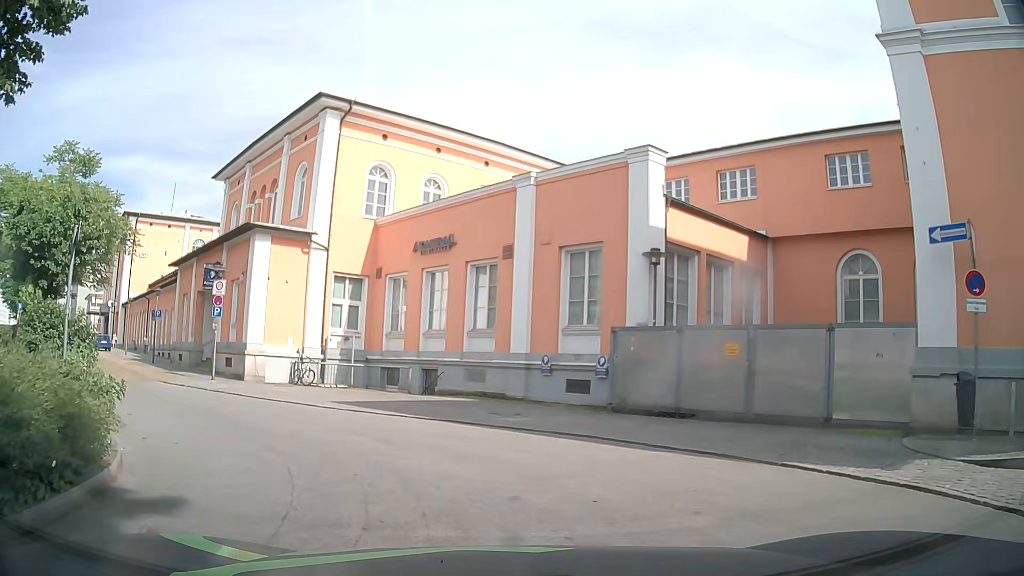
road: residential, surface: sett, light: Day
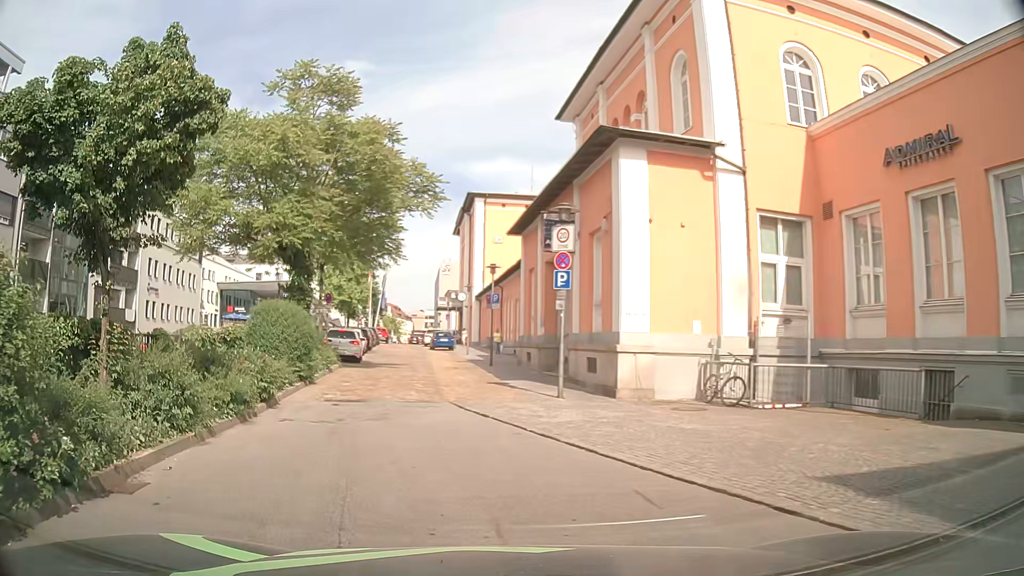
(-2.6, +11.3) m; -33°
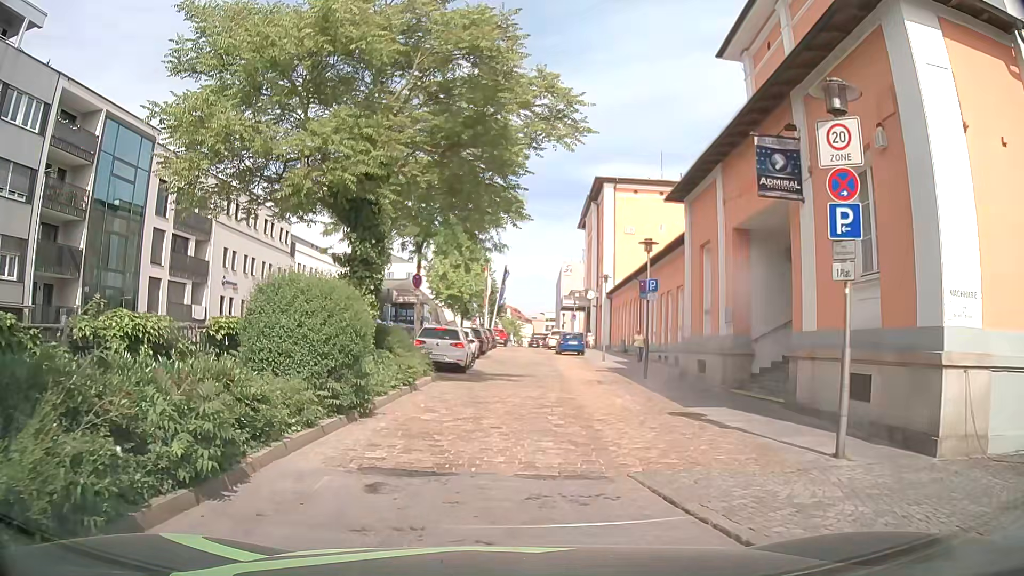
(-0.8, +7.9) m; -9°
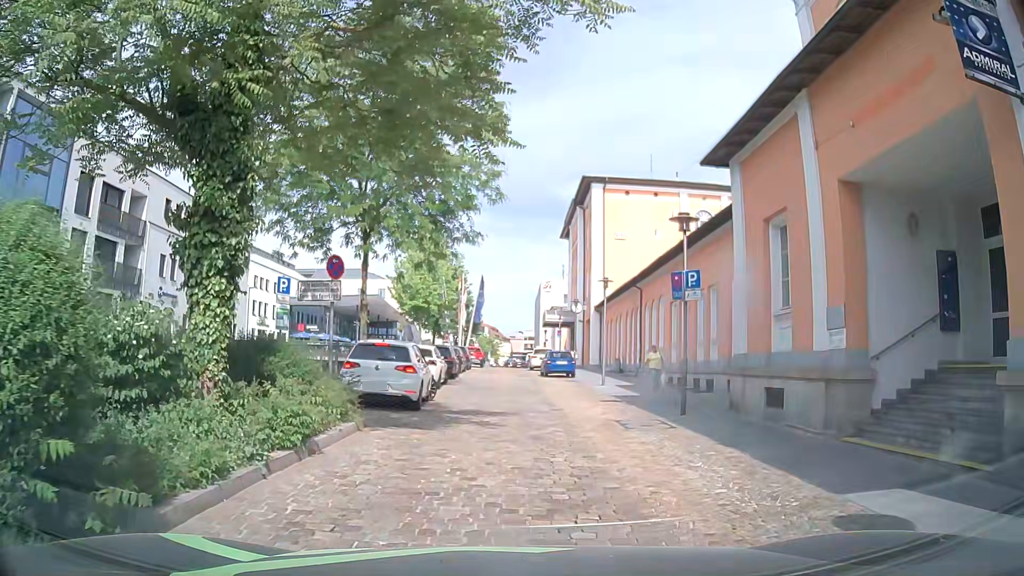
(0.0, +6.8) m; +2°
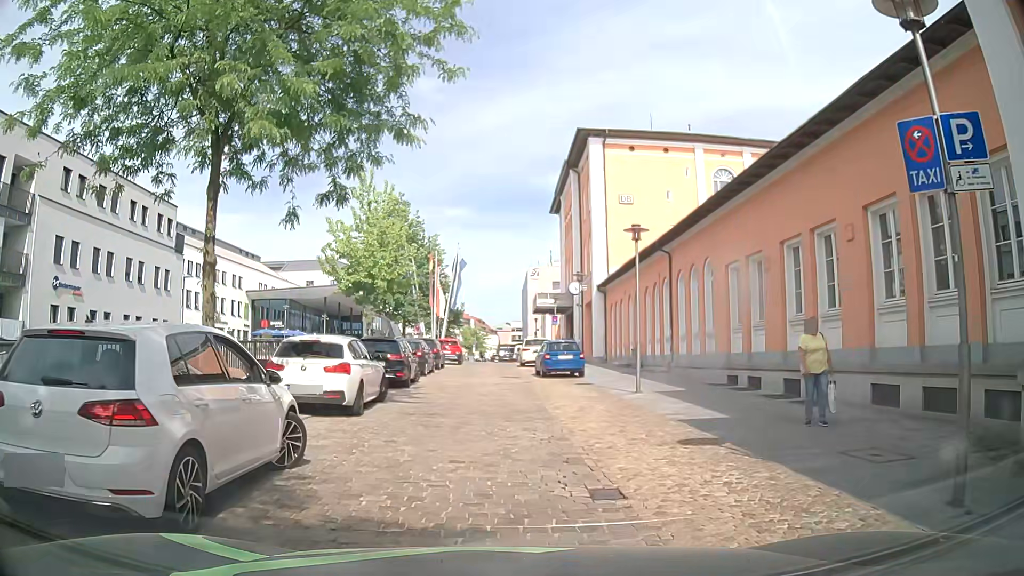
(0.0, +10.2) m; +1°
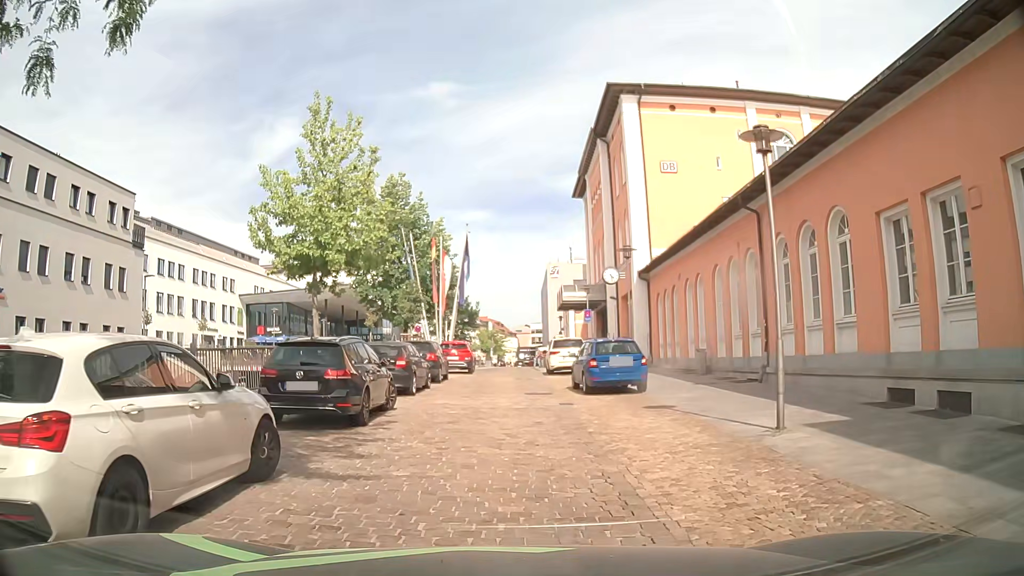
(-0.3, +8.4) m; -2°
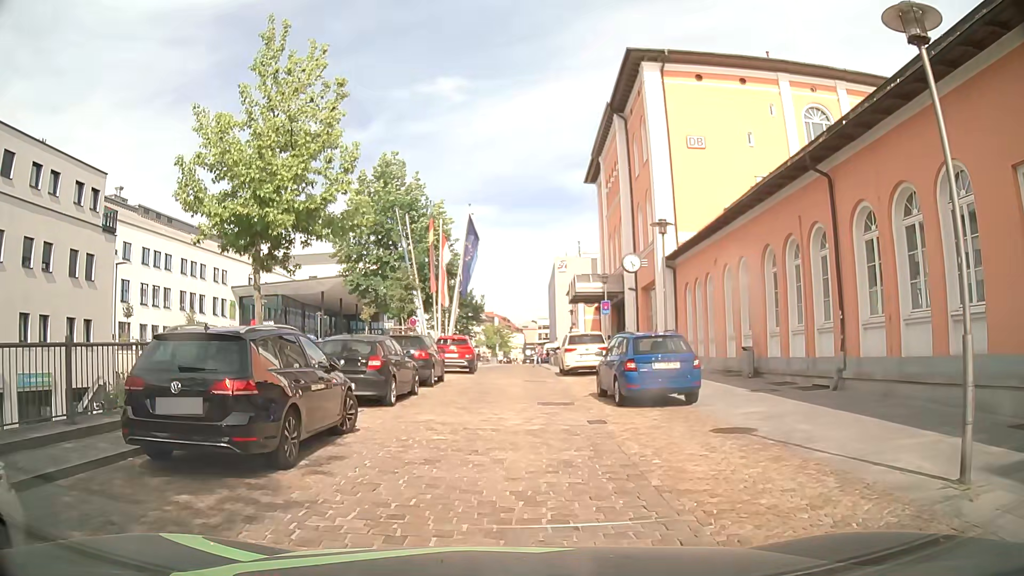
(-0.1, +4.3) m; -2°
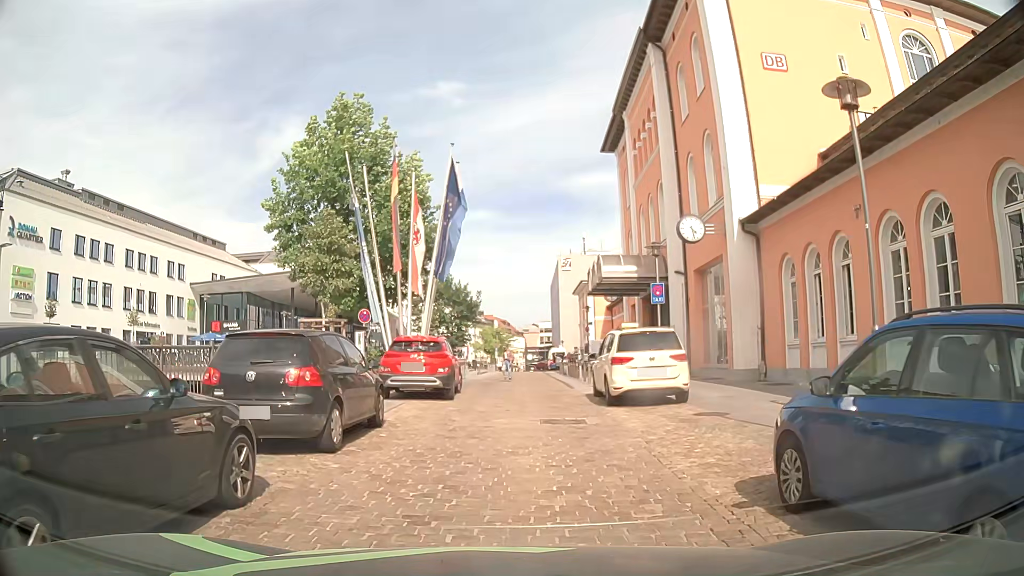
(+0.1, +11.0) m; -1°
